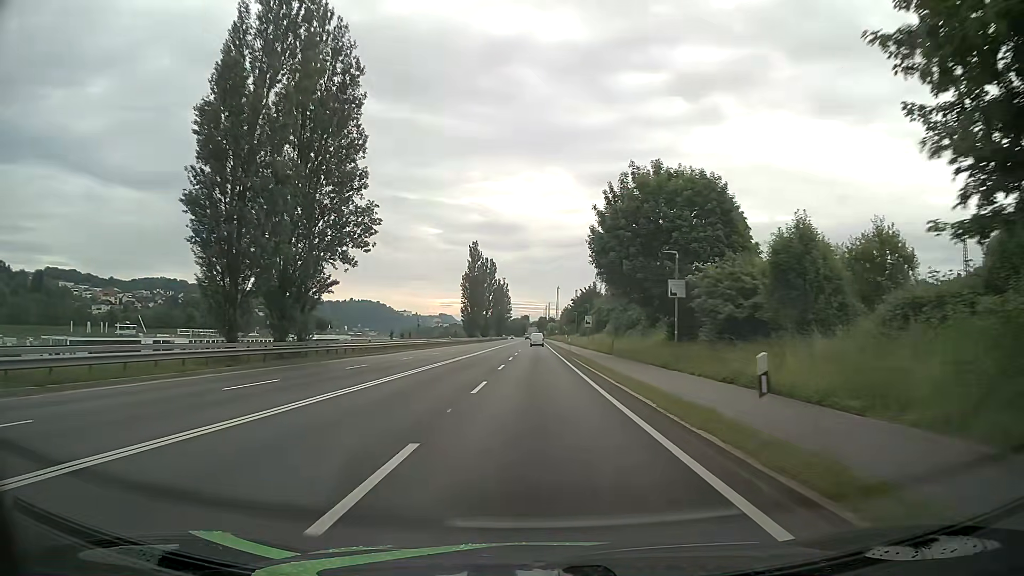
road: primary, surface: asphalt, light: Day
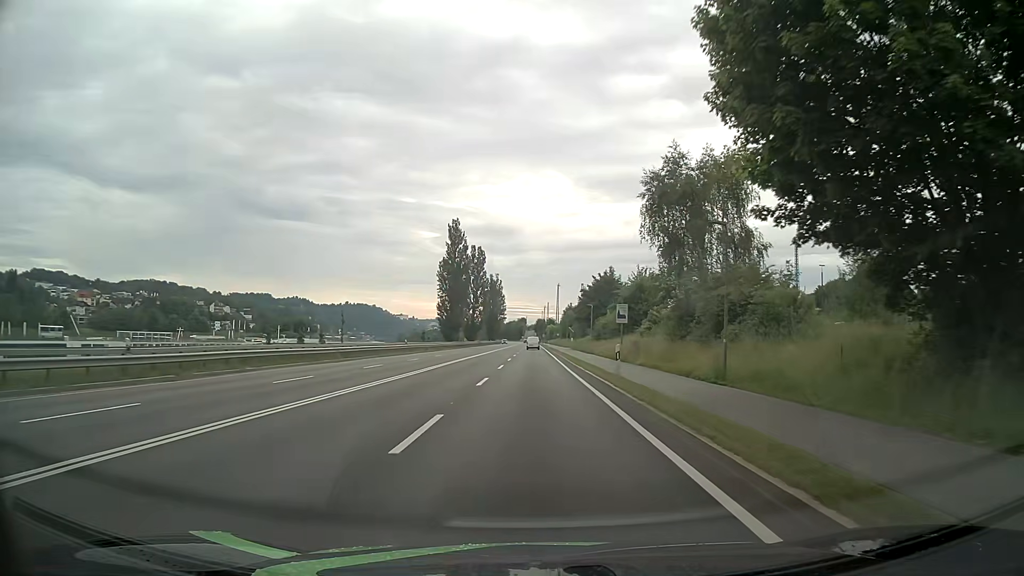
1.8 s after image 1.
(+0.2, +32.1) m; 0°
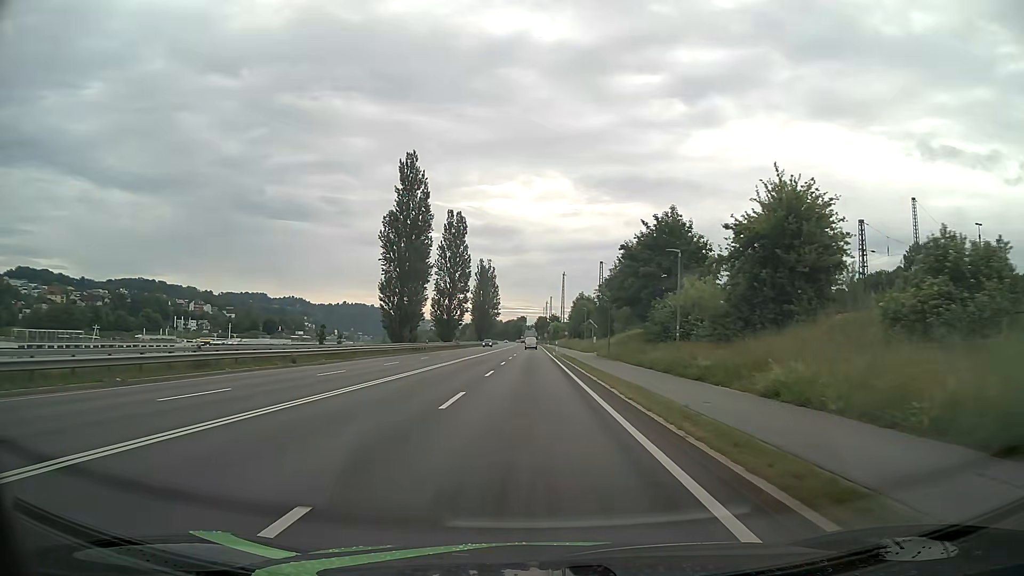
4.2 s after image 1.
(0.0, +42.9) m; 0°
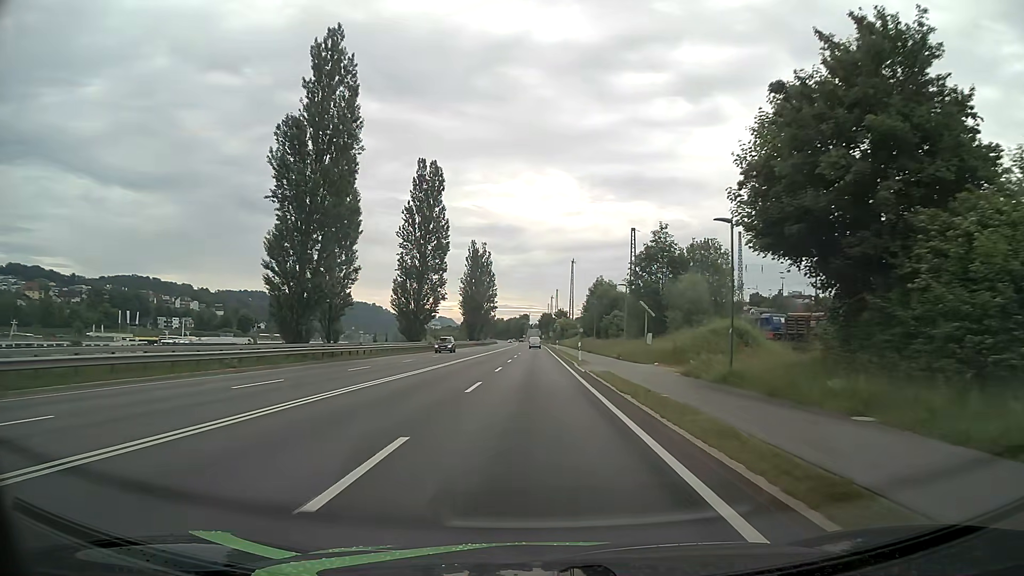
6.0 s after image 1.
(-0.2, +32.2) m; 0°
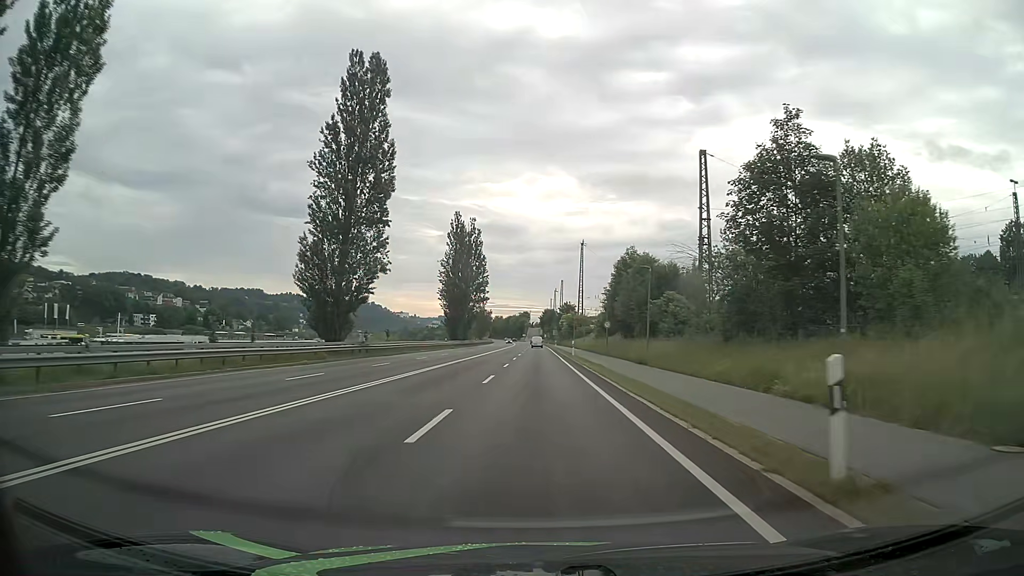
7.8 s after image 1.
(-0.1, +32.2) m; 0°
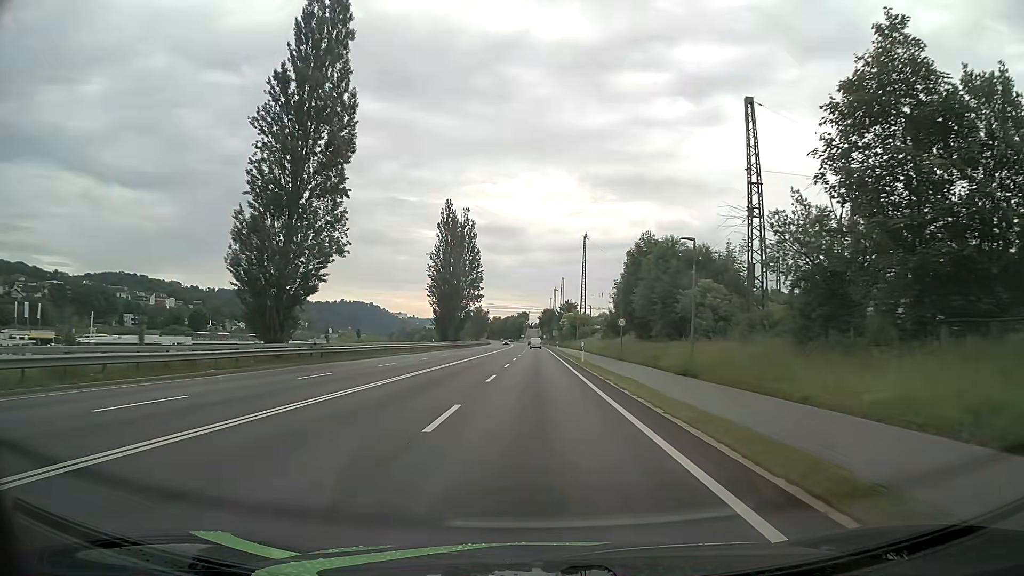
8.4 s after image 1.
(0.0, +10.7) m; 0°
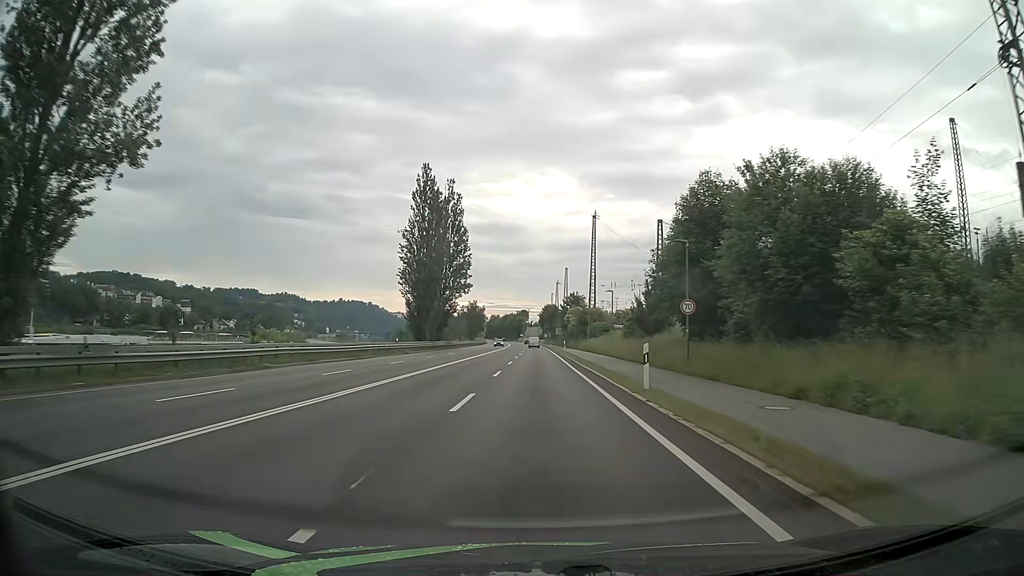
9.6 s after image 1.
(-0.1, +21.5) m; 0°
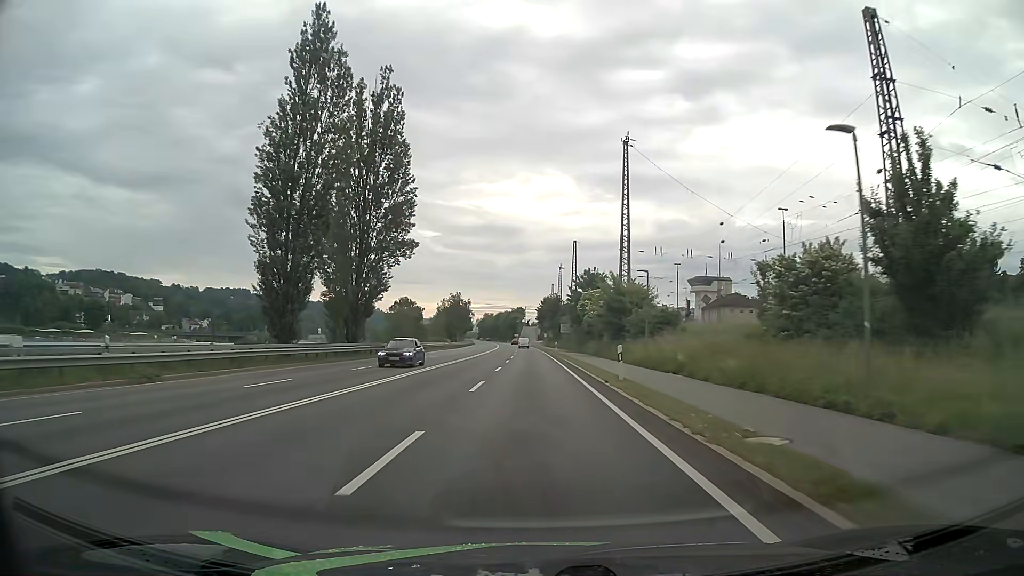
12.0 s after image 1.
(+0.1, +43.0) m; 0°
(0, +10) (0, +20) (0, +30) (0, +40) (0, +50) (0, +60) (0, +70) (0, +80) (-1, +90) (-1, +100) m
